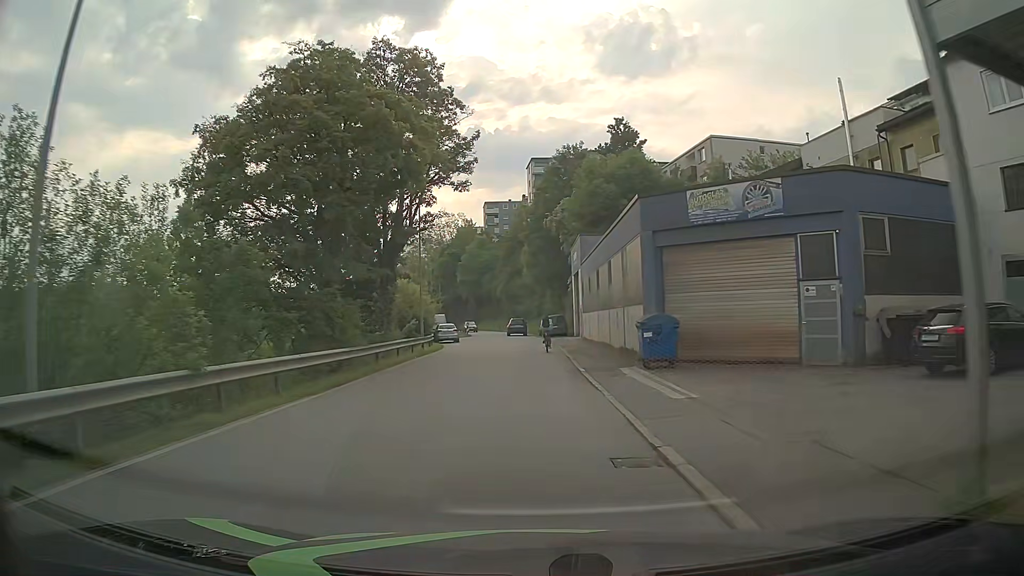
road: residential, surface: asphalt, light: Day
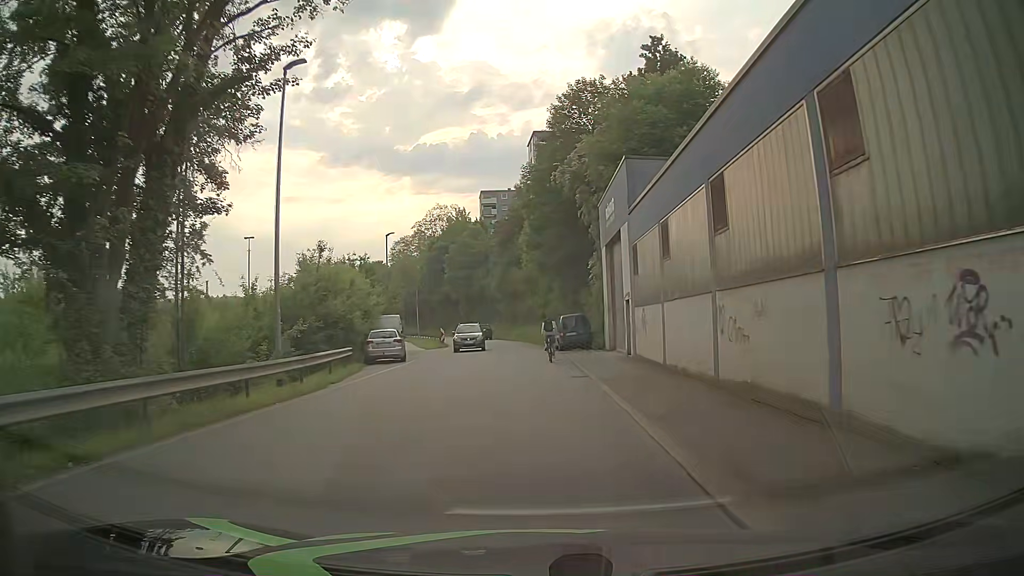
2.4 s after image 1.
(0.0, +21.8) m; 0°
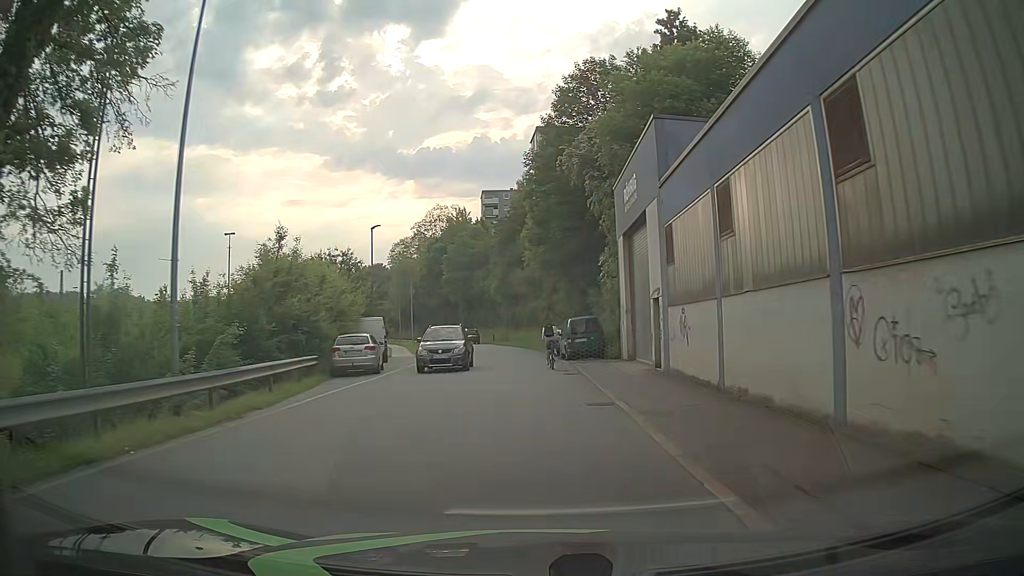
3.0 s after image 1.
(0.0, +5.2) m; 0°
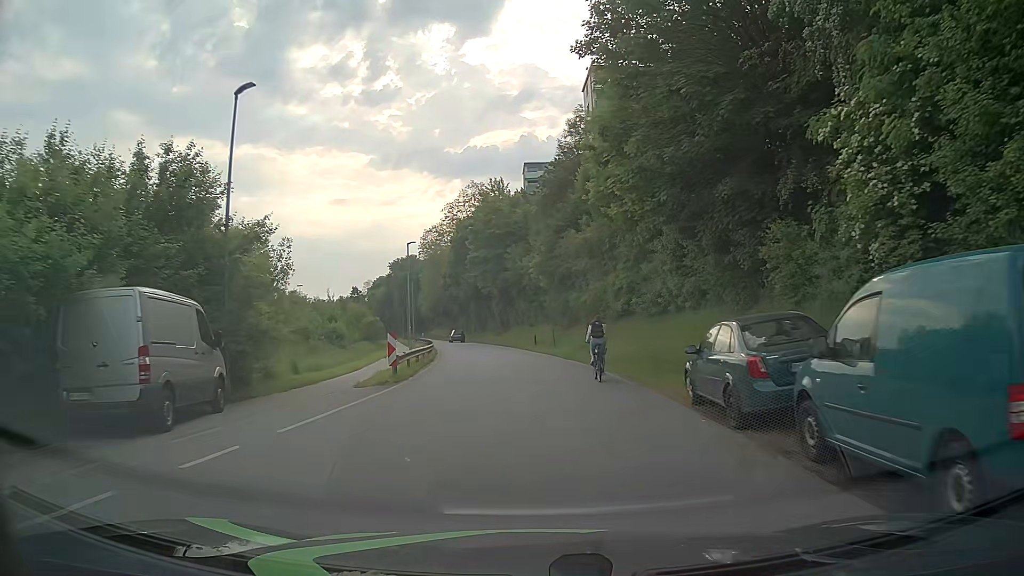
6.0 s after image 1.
(-0.4, +25.5) m; -3°
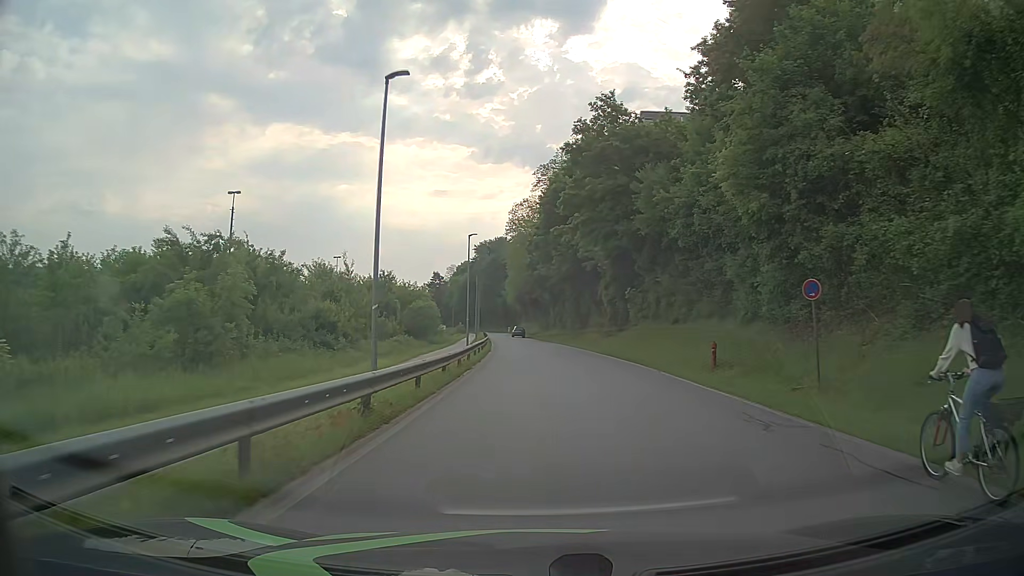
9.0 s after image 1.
(-2.6, +32.0) m; -9°
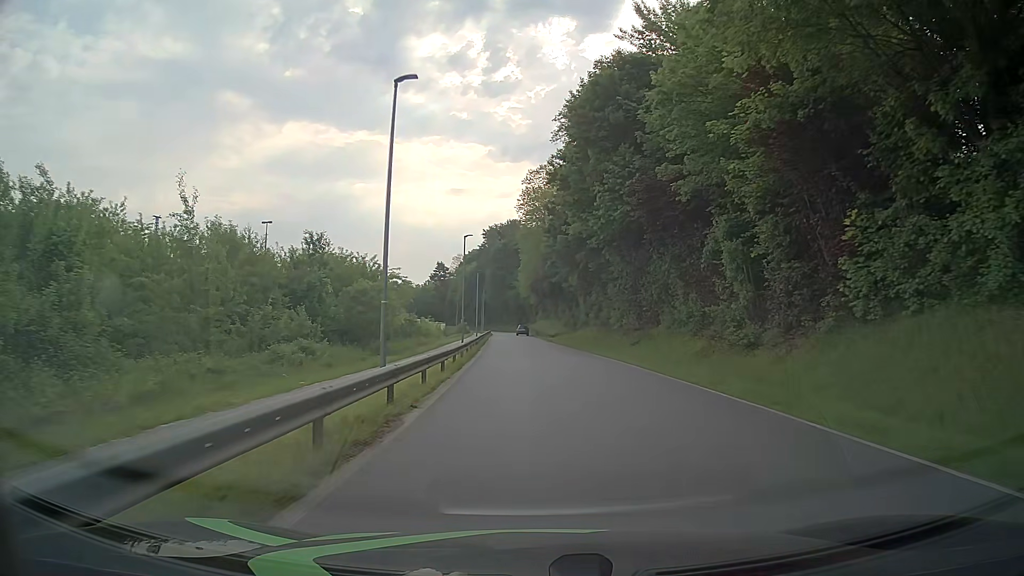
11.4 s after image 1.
(-0.2, +30.9) m; -1°
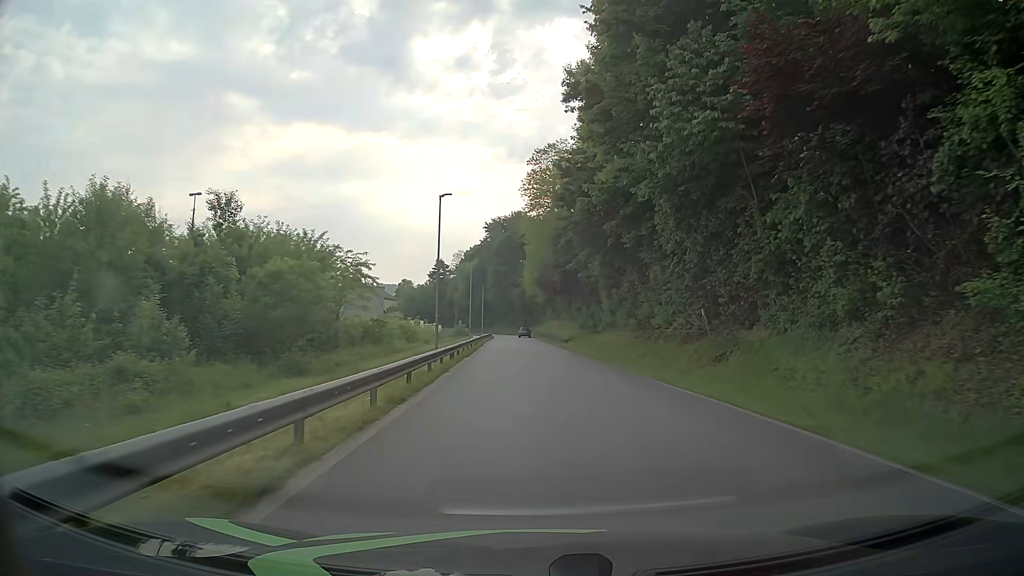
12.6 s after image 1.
(-0.2, +15.9) m; -1°
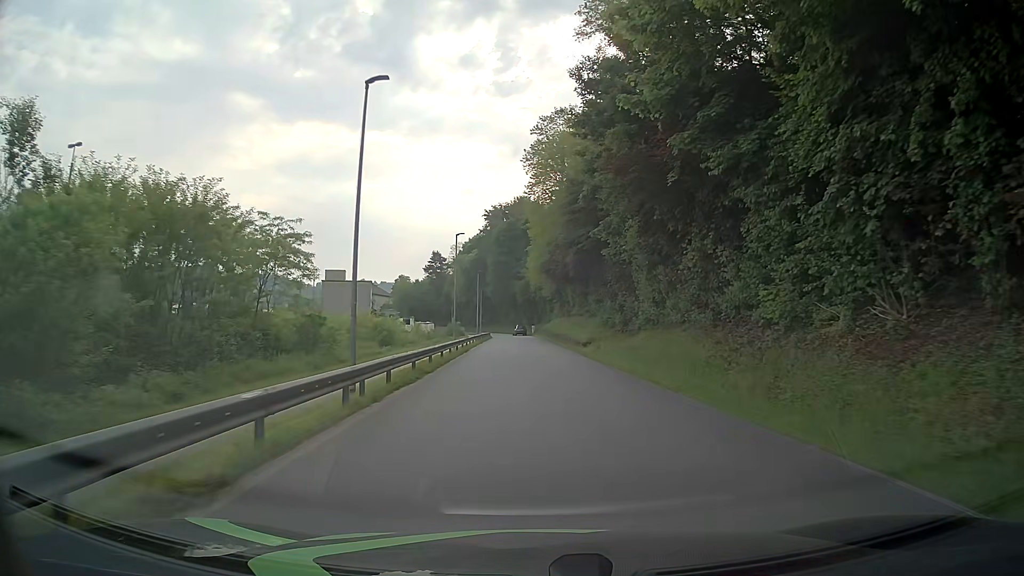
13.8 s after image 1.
(-0.1, +15.8) m; -1°
(0, +10) (0, +20) (0, +30) (0, +40) (0, +50) (0, +60) (0, +70) (-1, +80) (-1, +90) (-2, +100) m
